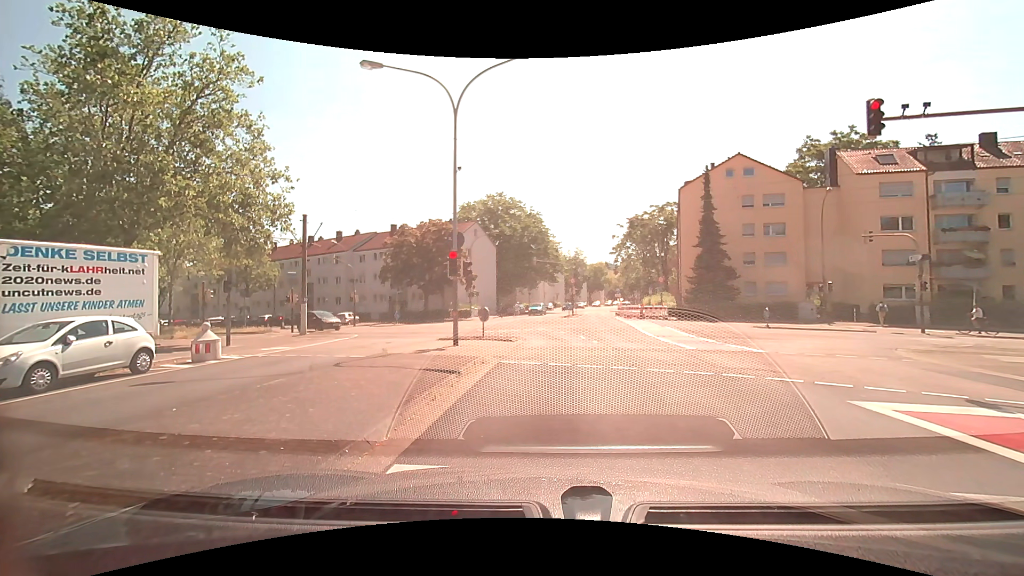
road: tertiary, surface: asphalt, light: Day
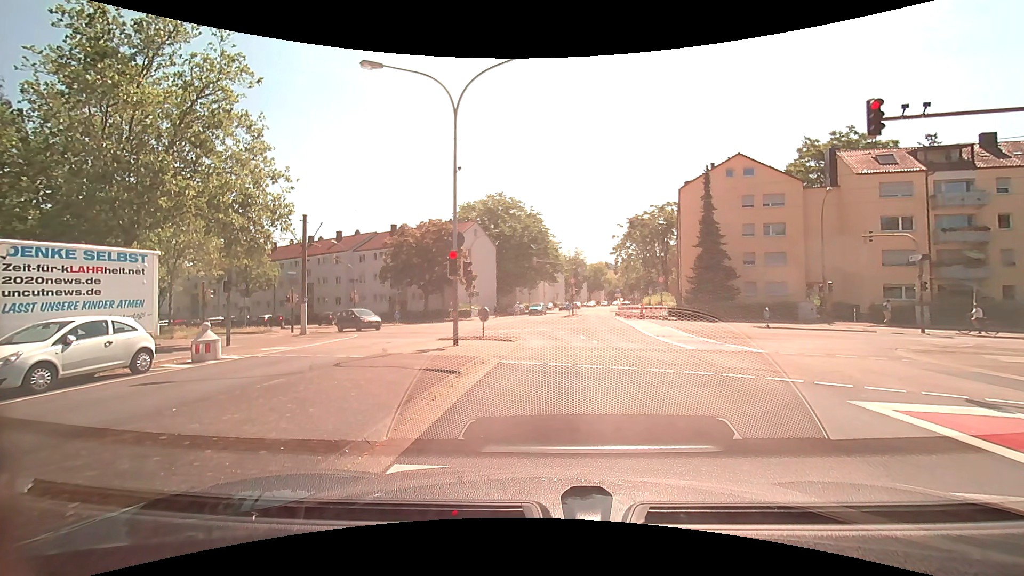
(0.0, 0.0) m; 0°
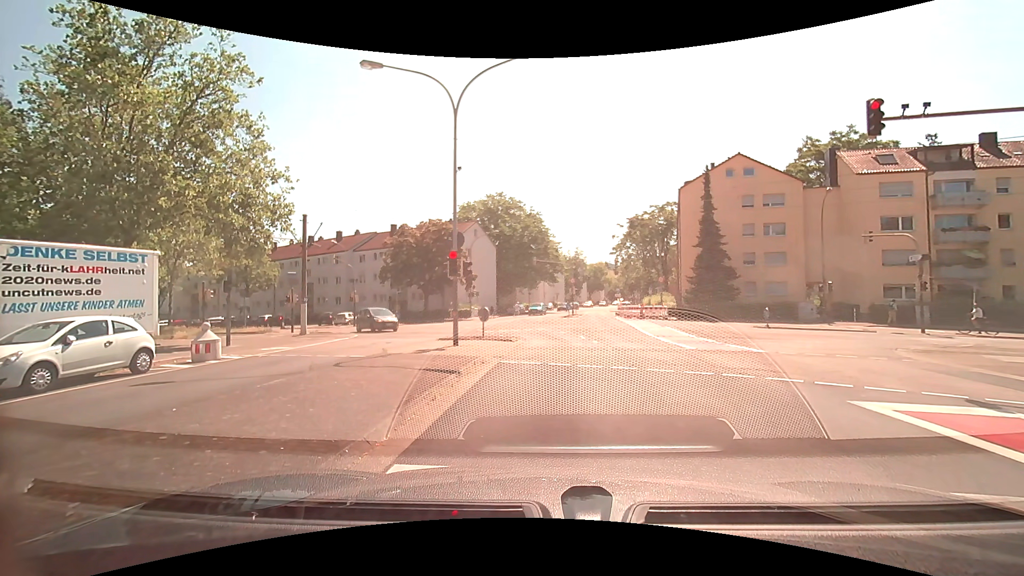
(0.0, 0.0) m; 0°
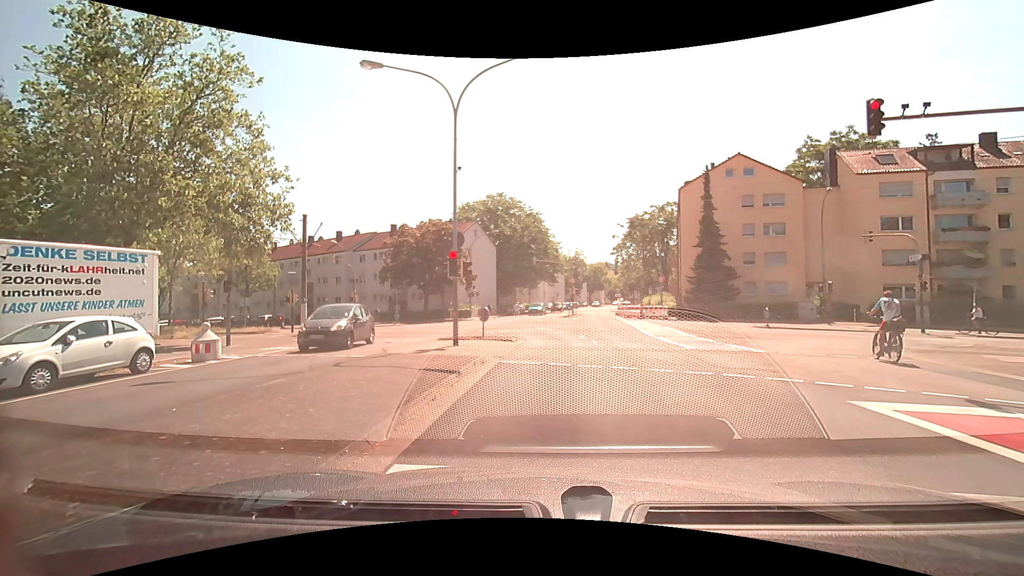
(0.0, 0.0) m; 0°
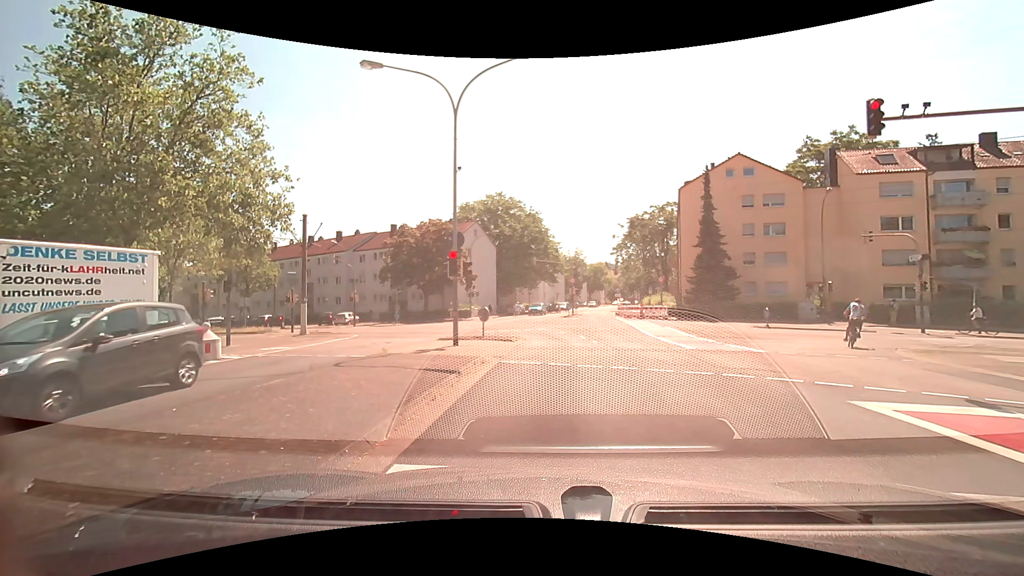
(0.0, 0.0) m; 0°
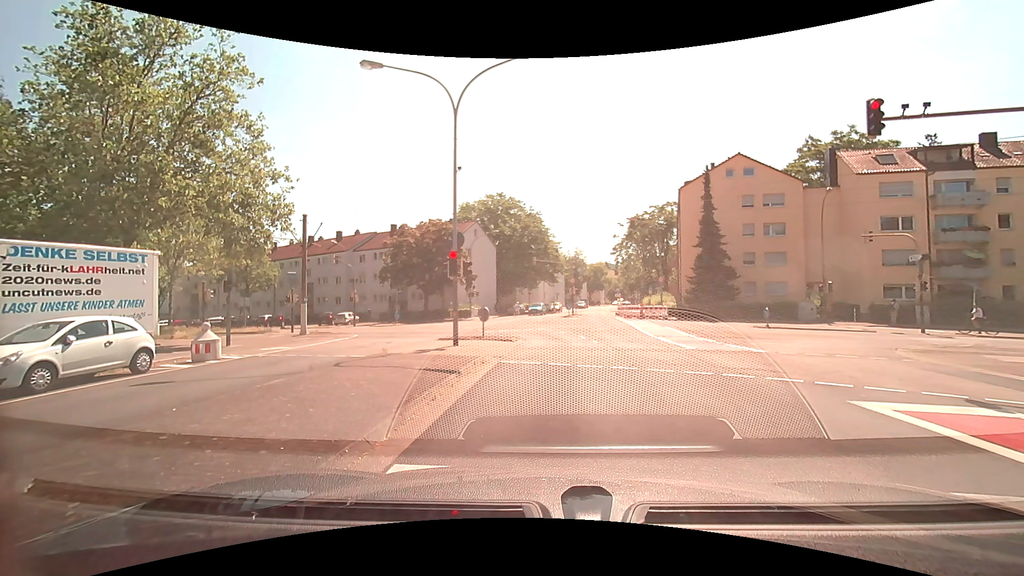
(0.0, 0.0) m; 0°
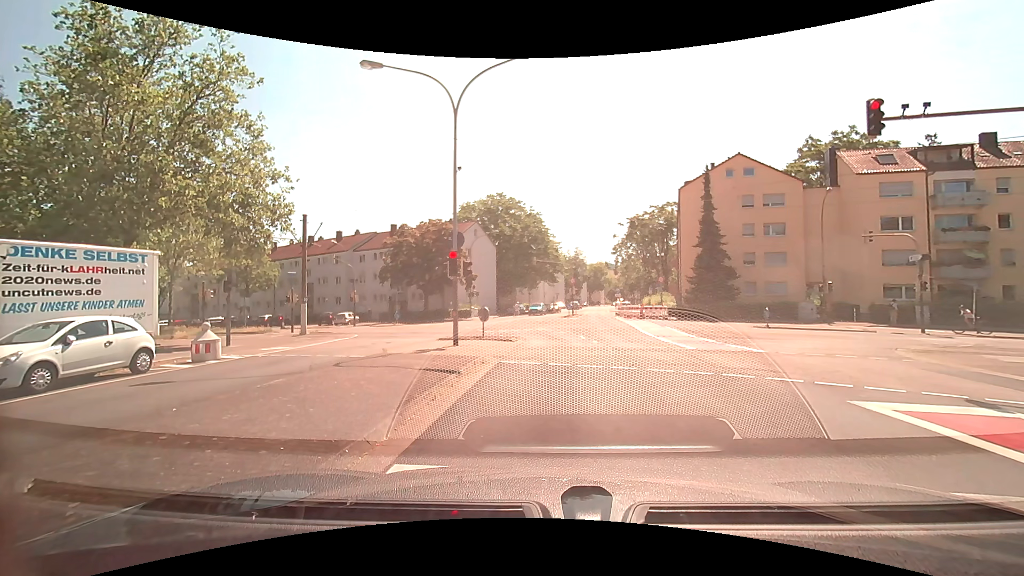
(0.0, 0.0) m; 0°
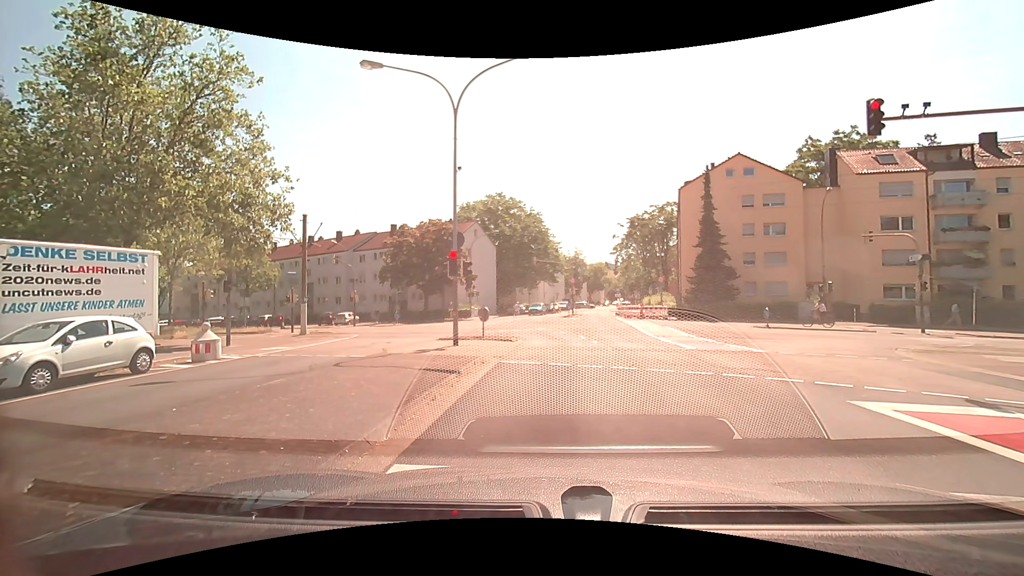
(0.0, 0.0) m; 0°
